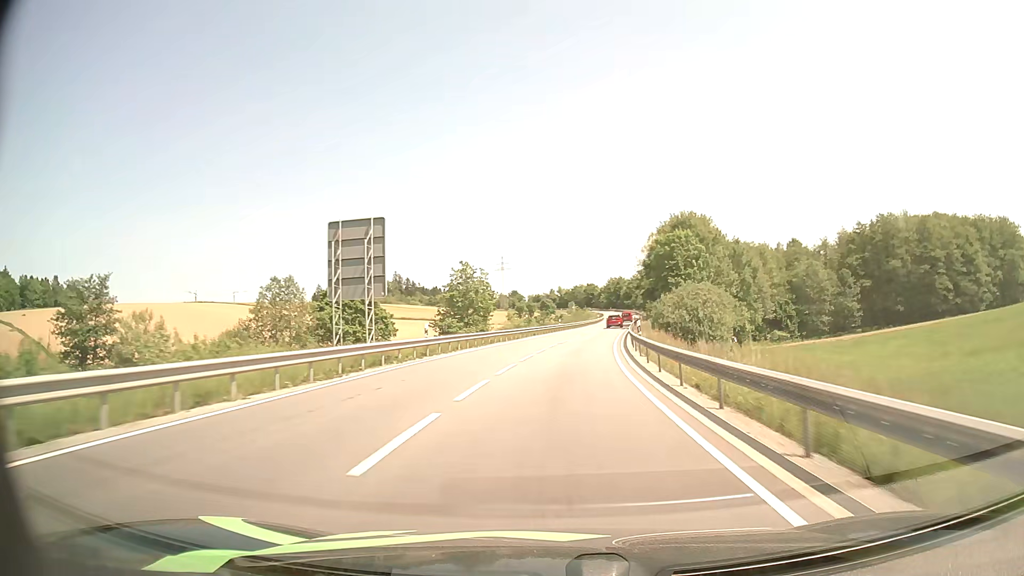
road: secondary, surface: asphalt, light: Day
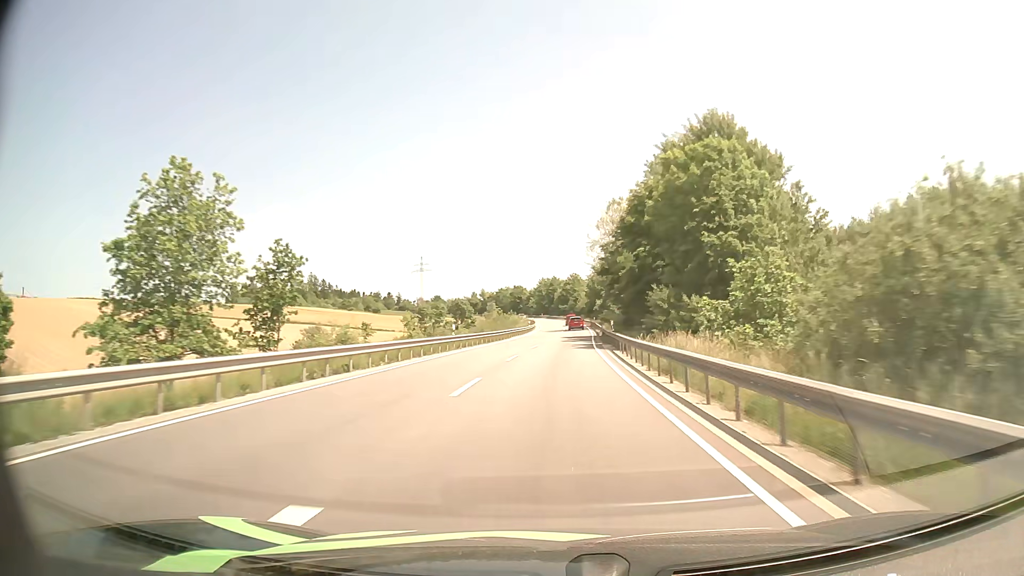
(+2.6, +41.9) m; +6°
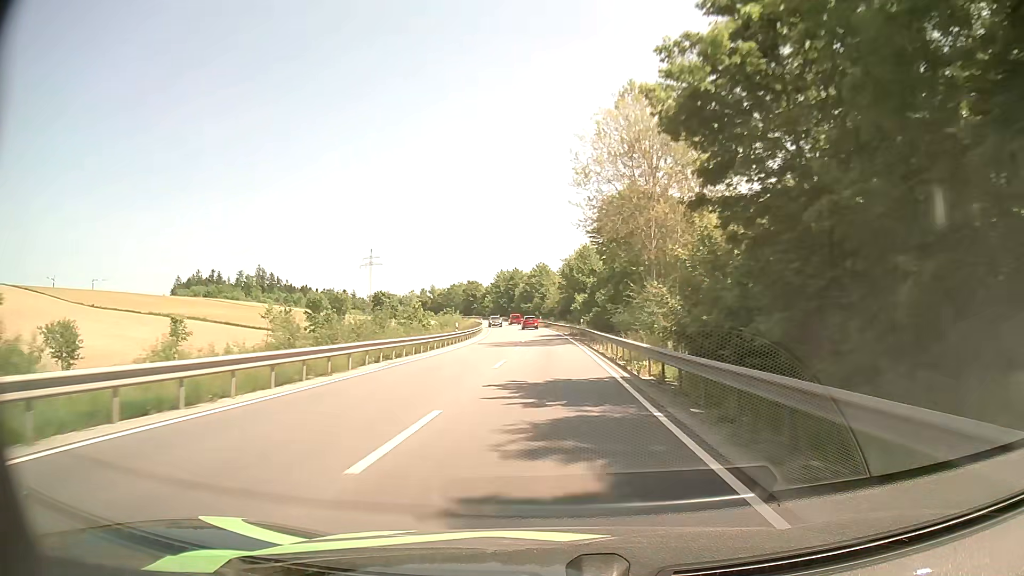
(+1.3, +43.0) m; +3°
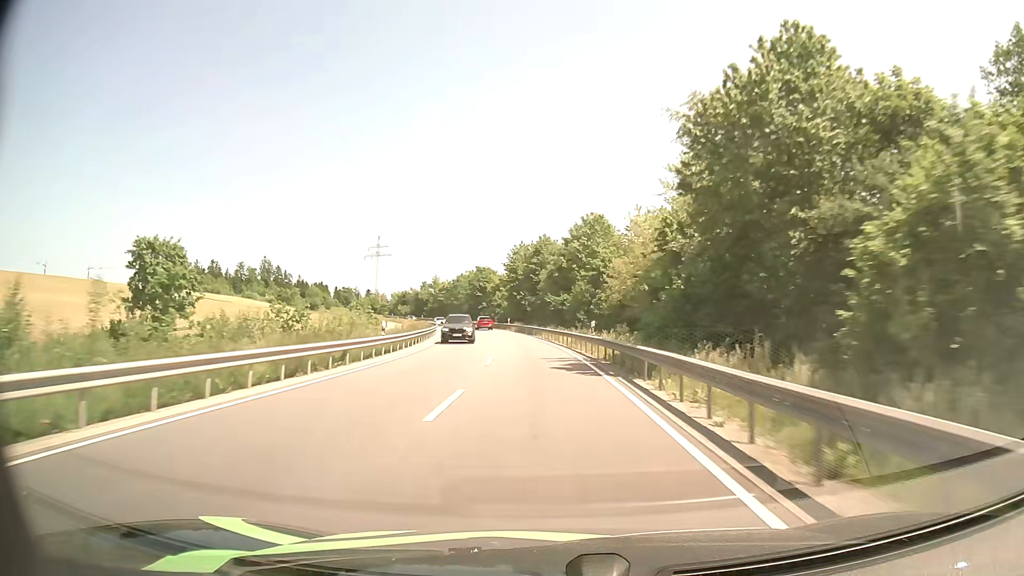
(-1.0, +71.4) m; -4°
(0, +10) (0, +20) (-1, +30) (-2, +40) (-3, +50) (-4, +60) (-5, +70) (-7, +80) (-9, +89) (-11, +99) m
